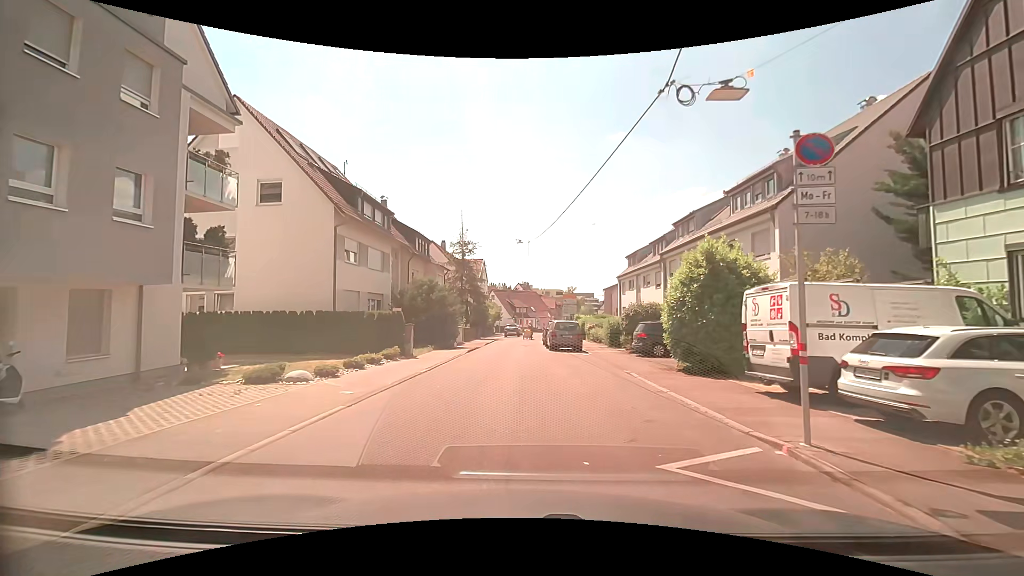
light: Day
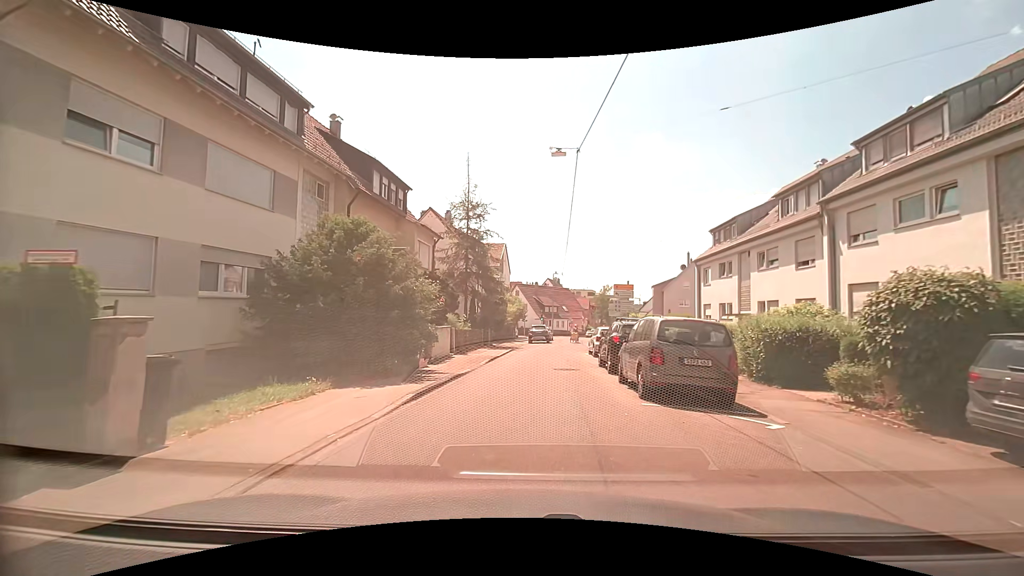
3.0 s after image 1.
(-0.3, +16.8) m; -2°
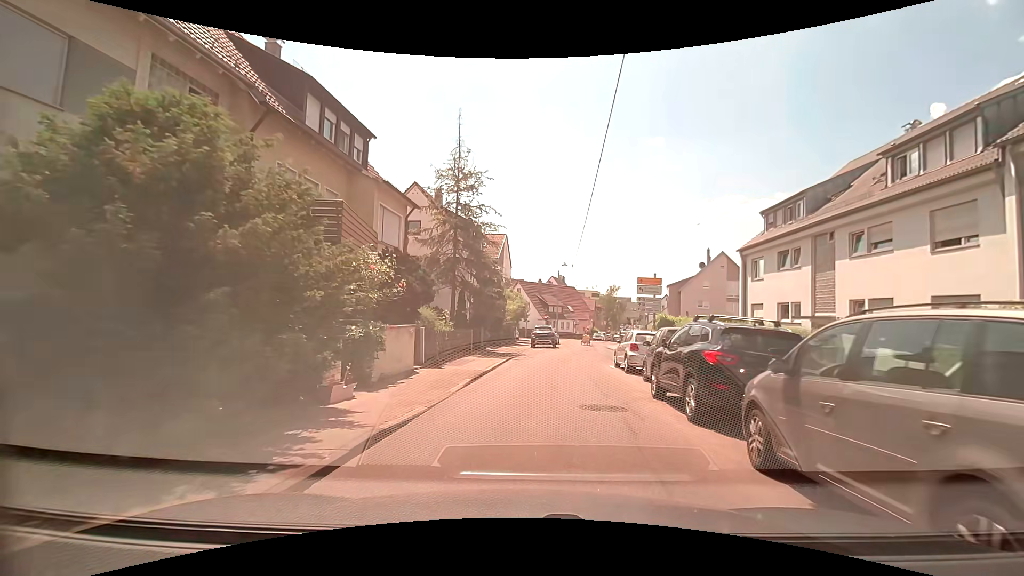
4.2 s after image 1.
(-0.1, +7.2) m; -1°
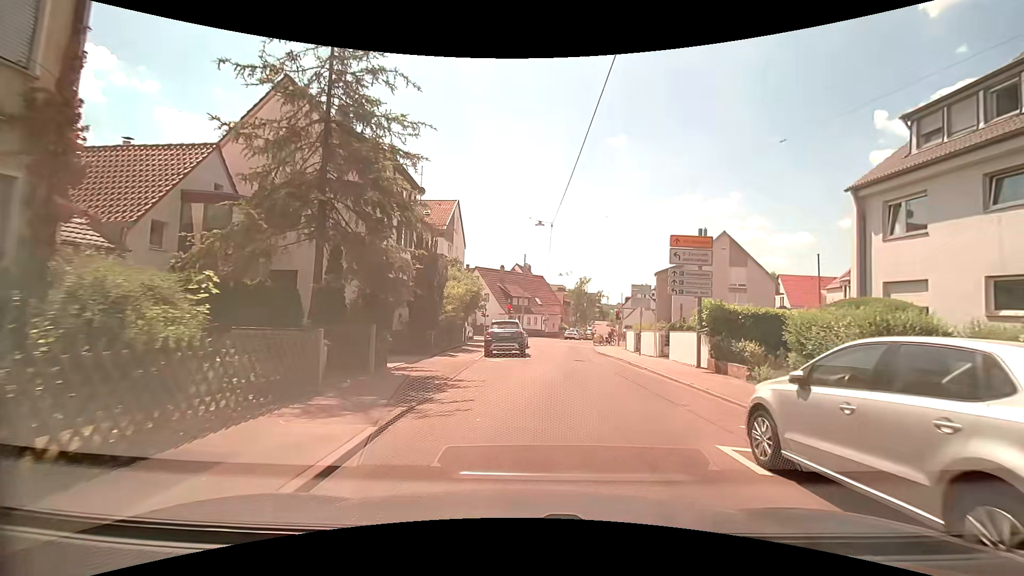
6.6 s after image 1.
(+0.4, +14.1) m; +4°
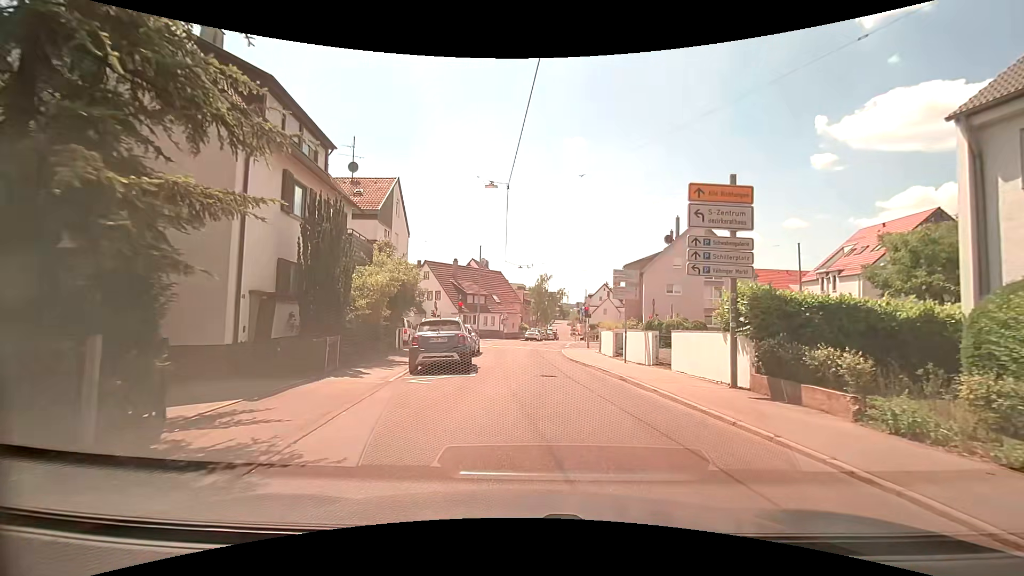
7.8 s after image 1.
(+0.3, +6.7) m; +5°
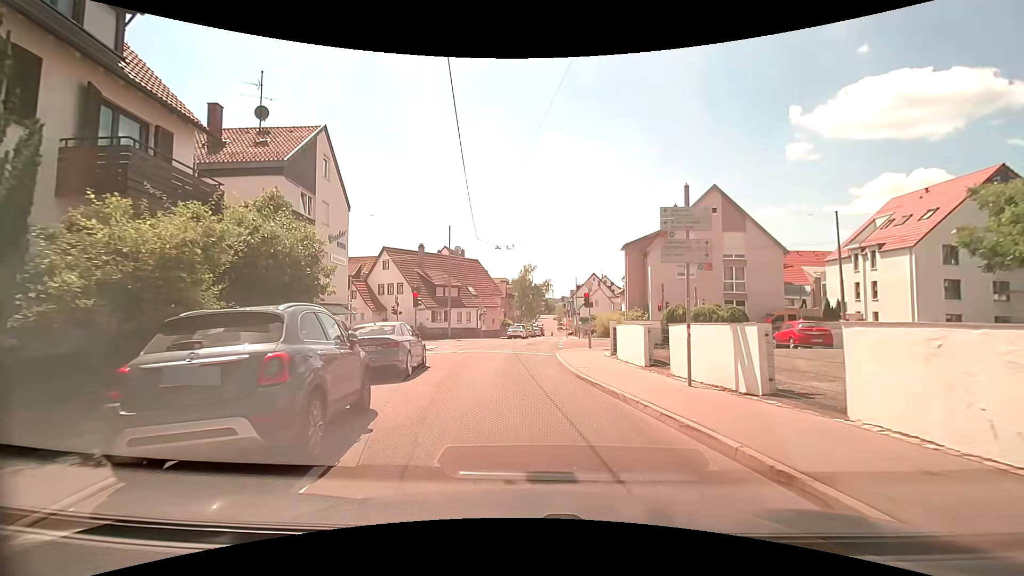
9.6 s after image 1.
(+0.3, +9.7) m; +1°
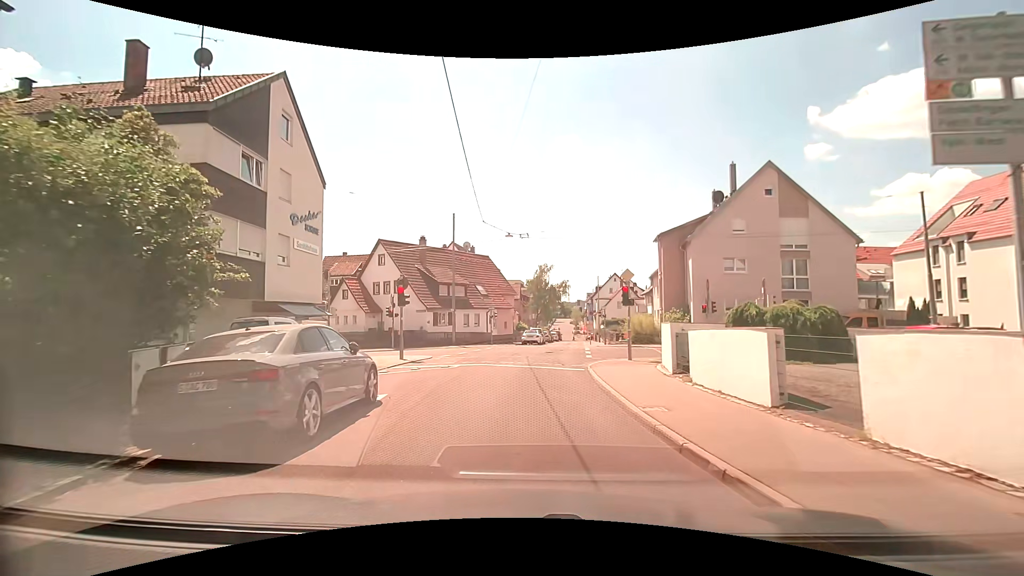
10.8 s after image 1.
(-0.1, +6.5) m; -2°
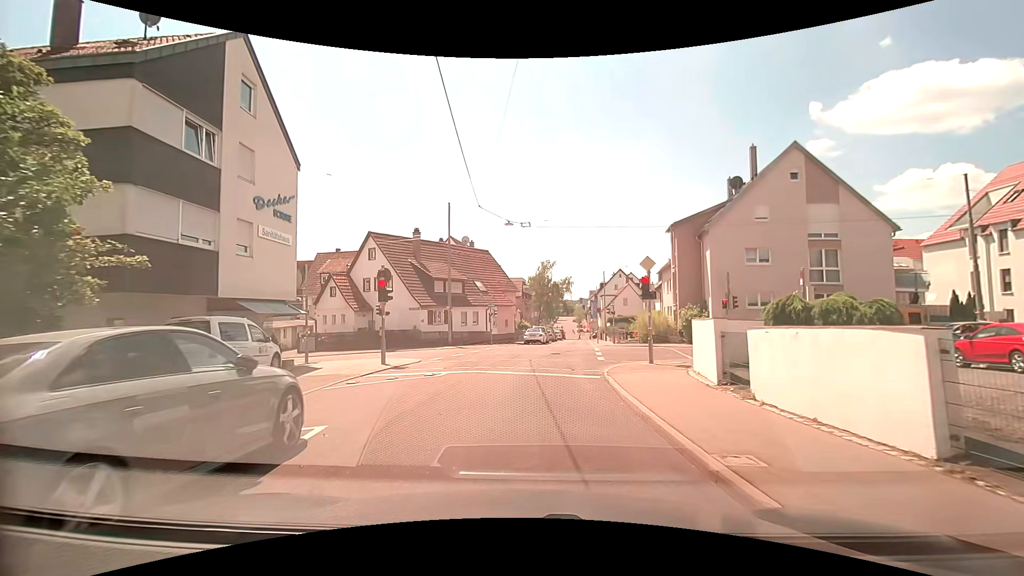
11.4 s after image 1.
(0.0, +3.0) m; +1°
(0, +10) (+1, +20) (+9, +26) (+18, +27) (+28, +25) (+38, +22) (+47, +19) (+56, +15) (+66, +12) (+75, +9) m
